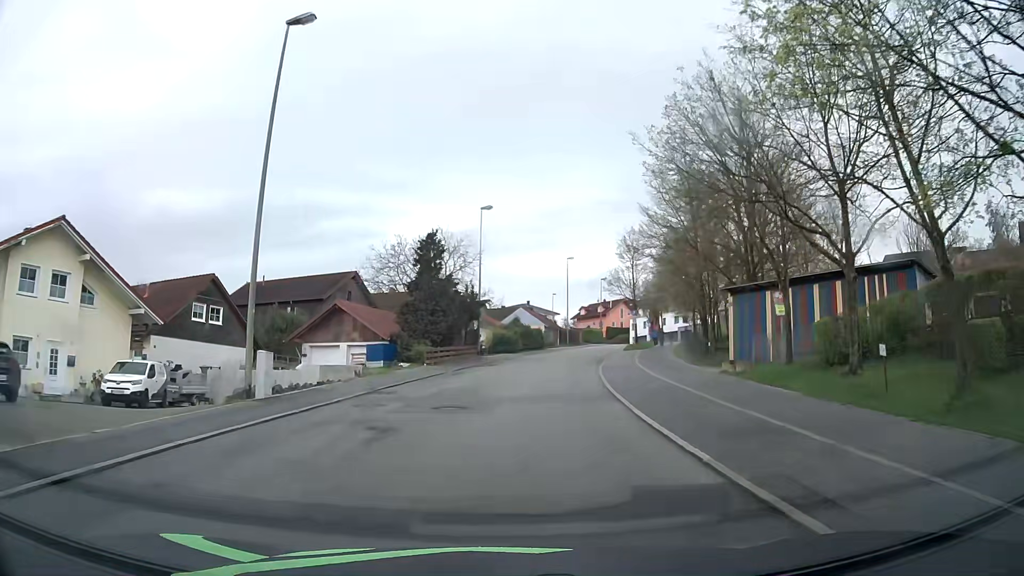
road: residential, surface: asphalt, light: Day
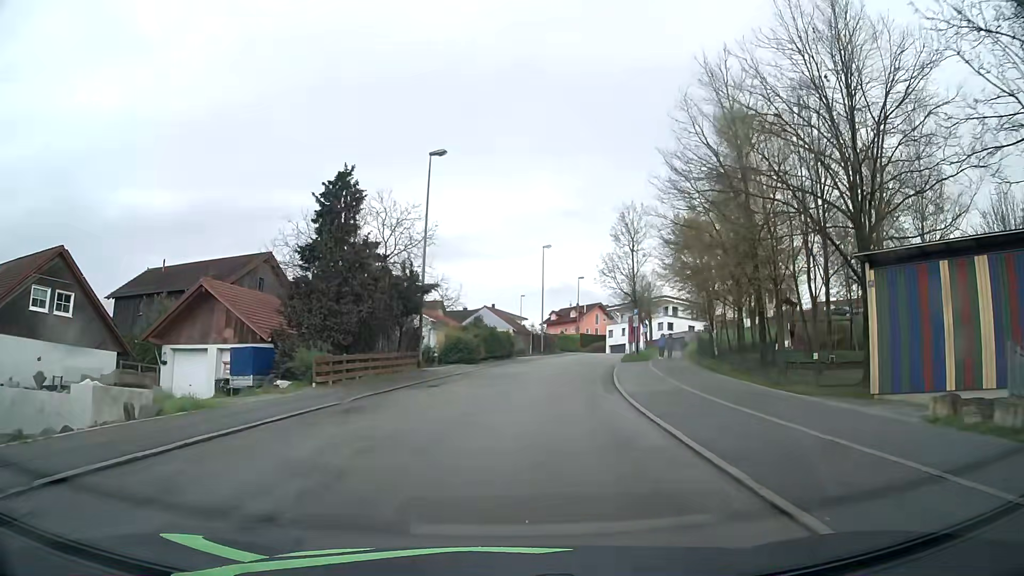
(+0.4, +14.5) m; +3°
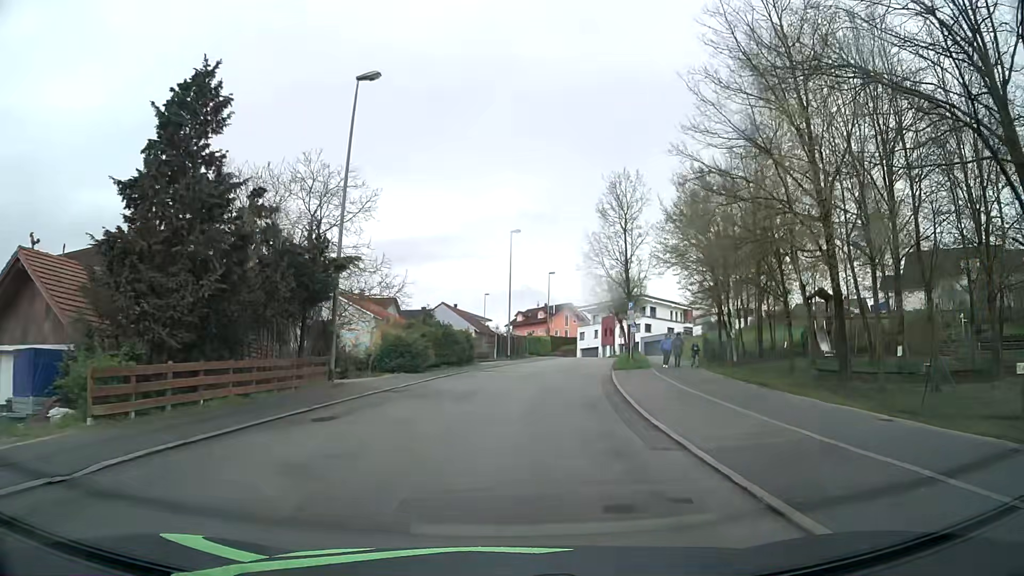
(+0.2, +9.6) m; +3°
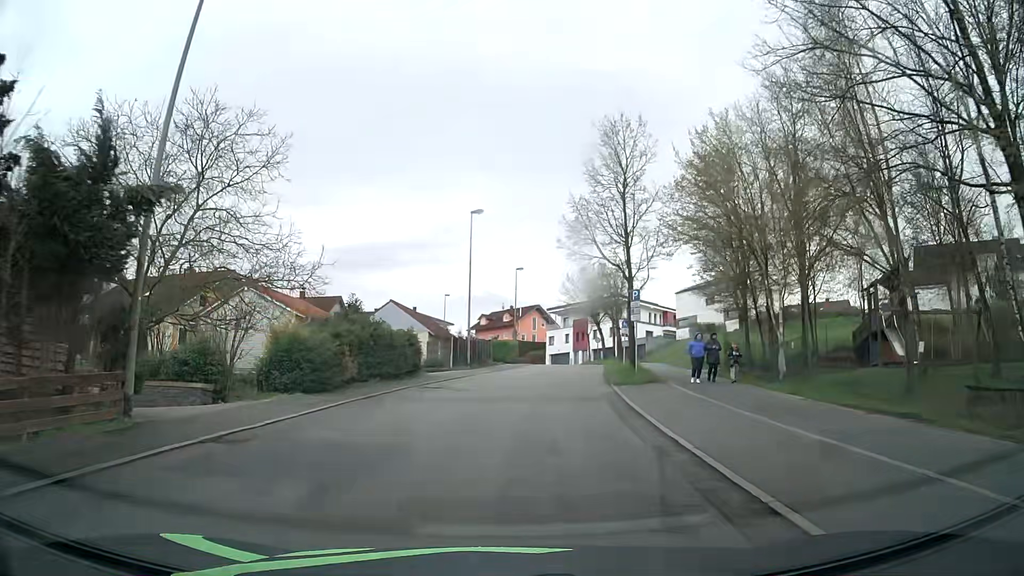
(+0.2, +9.7) m; +3°
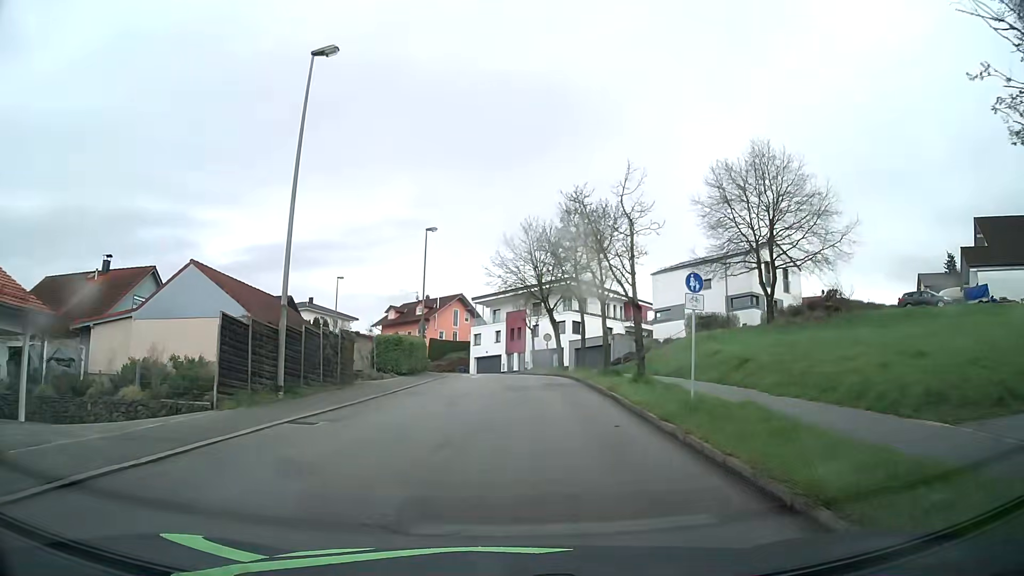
(+1.5, +24.5) m; +7°
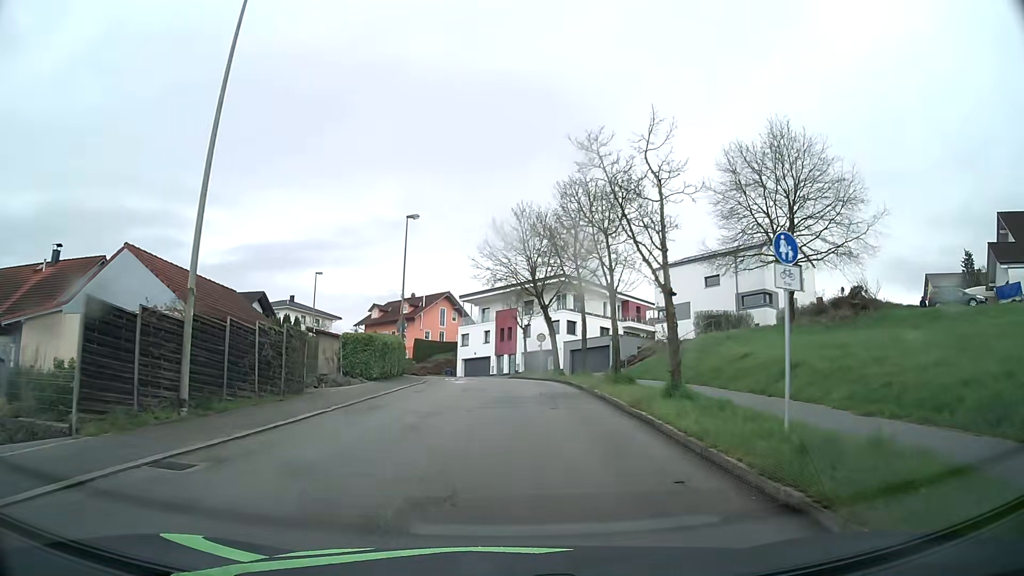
(0.0, +5.0) m; 0°
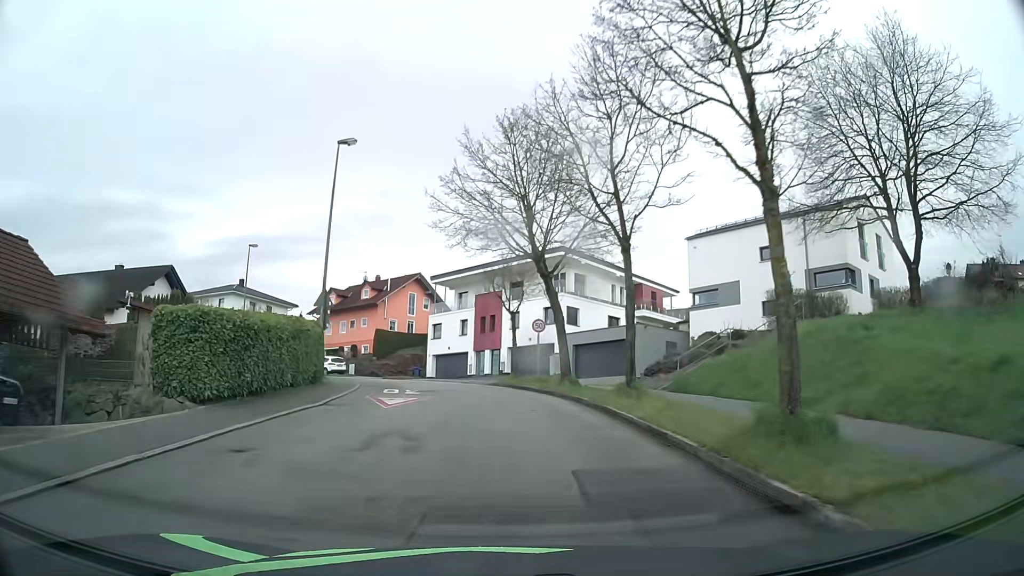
(+0.3, +15.0) m; +1°
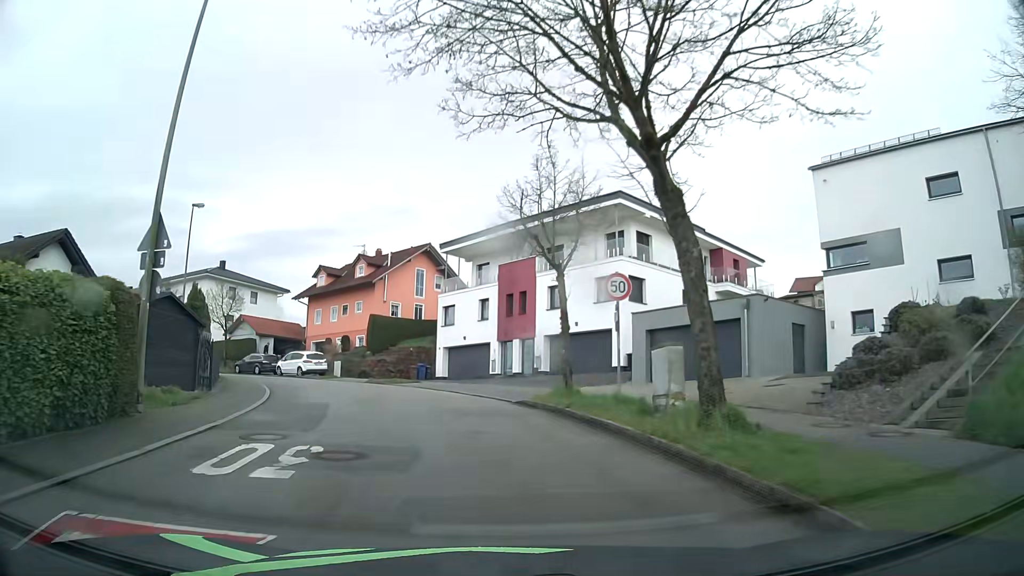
(-0.1, +15.3) m; -2°
(0, +10) (-2, +20) (-6, +29) (-11, +38) (-18, +45) (-26, +50) (-35, +55) (-44, +59) (-54, +63) (-63, +67) m
